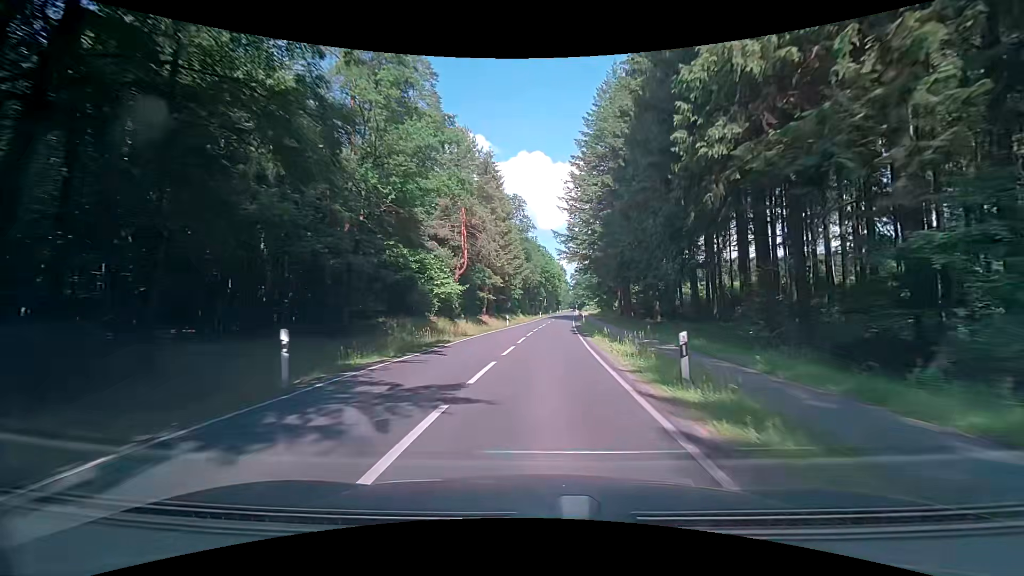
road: secondary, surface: asphalt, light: Day
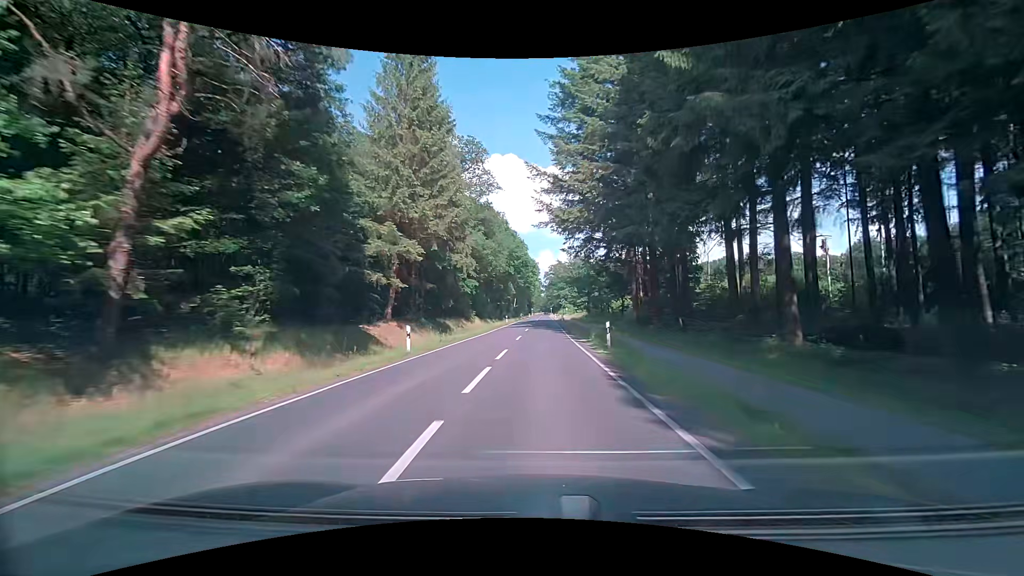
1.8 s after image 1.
(+0.7, +31.6) m; +3°
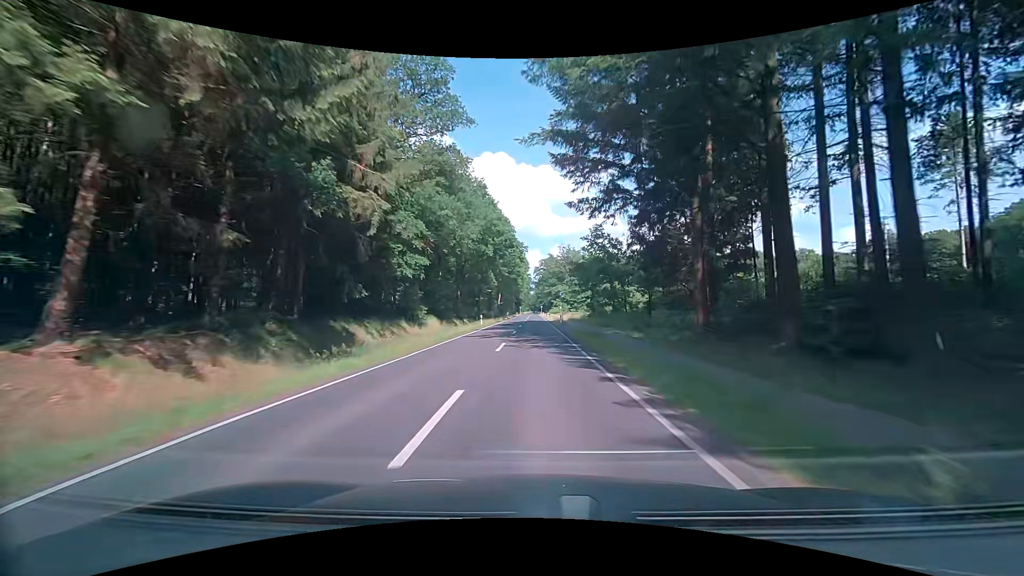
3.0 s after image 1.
(+0.3, +21.5) m; +1°
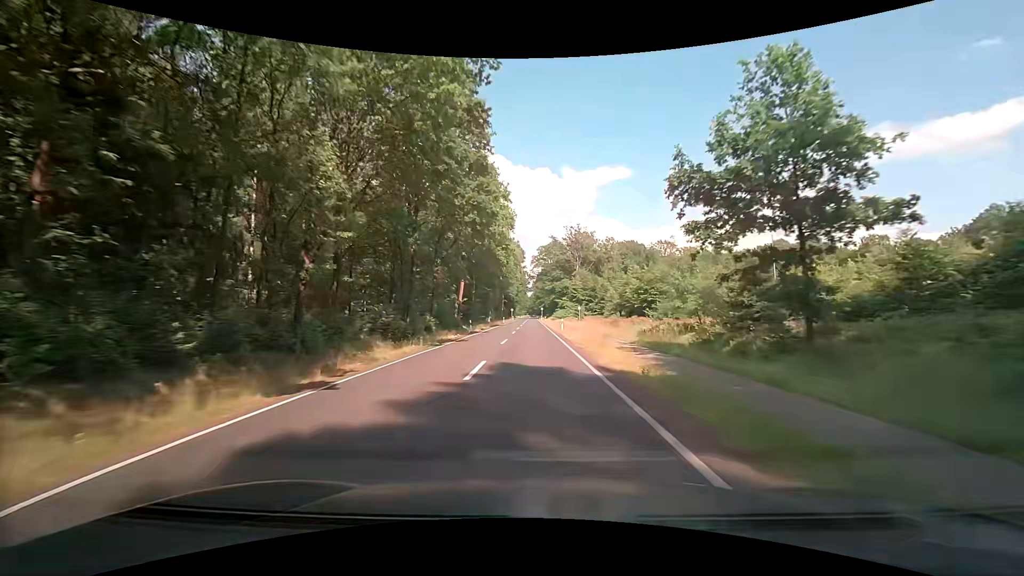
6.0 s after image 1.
(+0.6, +55.1) m; 0°
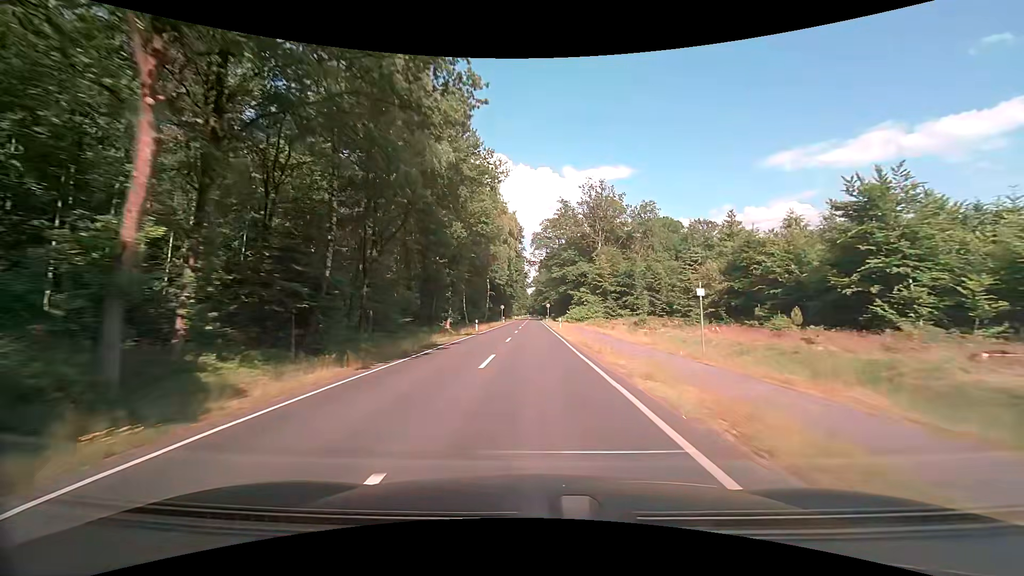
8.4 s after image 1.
(+0.1, +46.6) m; 0°
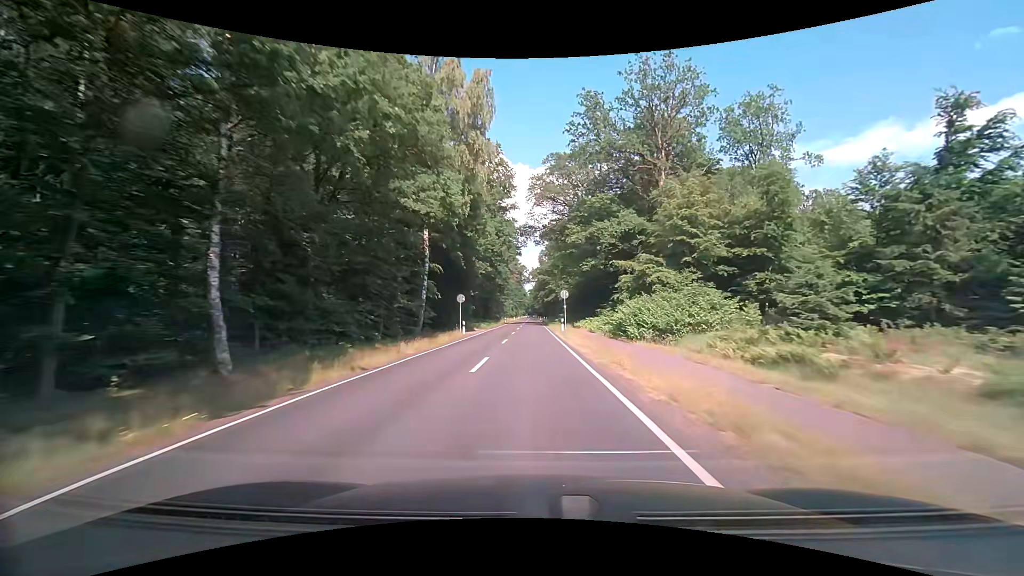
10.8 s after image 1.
(+0.3, +49.4) m; 0°
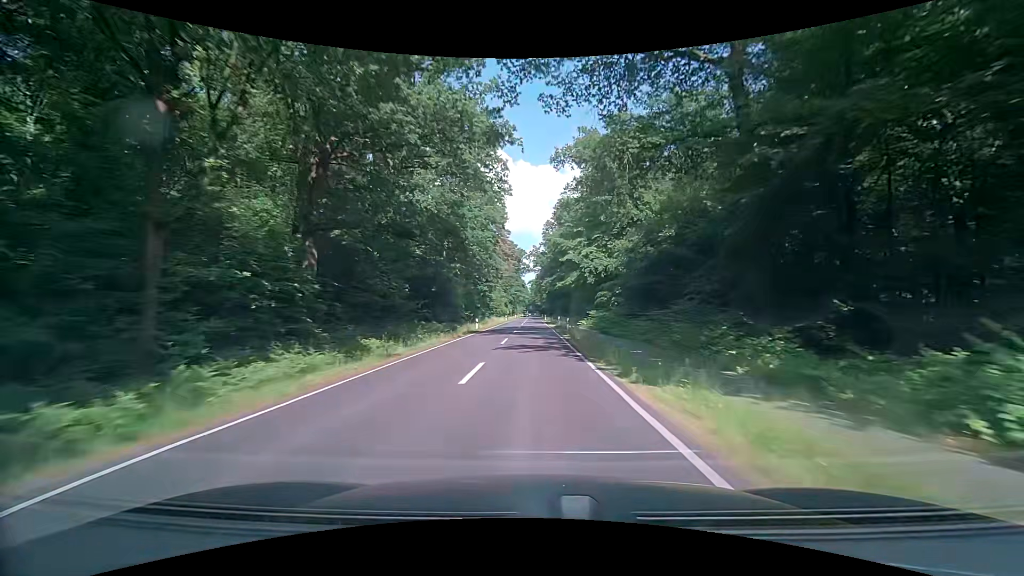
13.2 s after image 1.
(-0.1, +51.1) m; -1°
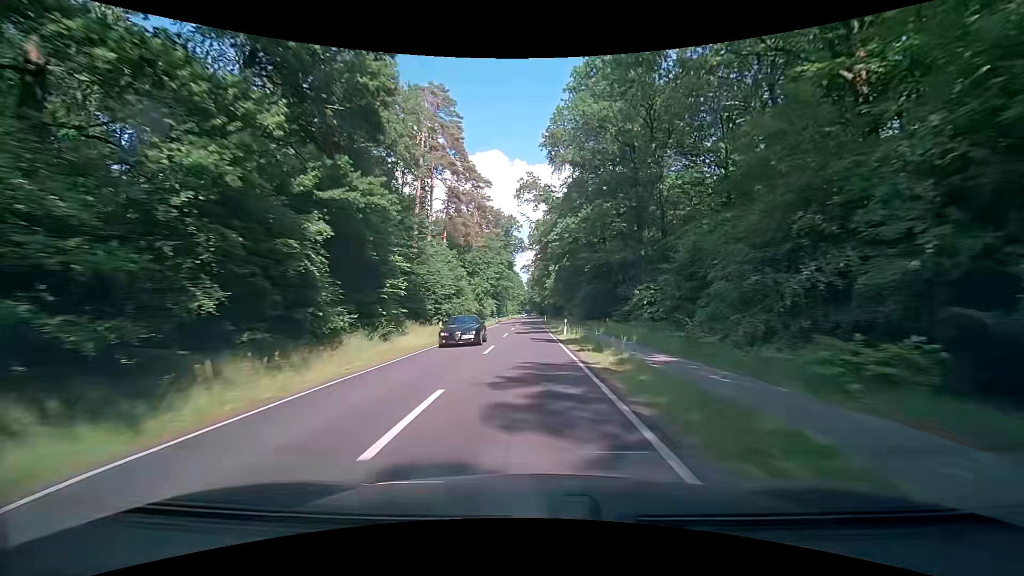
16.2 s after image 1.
(+0.8, +65.6) m; +1°
(0, +10) (0, +20) (0, +30) (-1, +40) (-1, +50) (-1, +60) (-1, +70) (-1, +80) (-1, +90) (-1, +100) m
